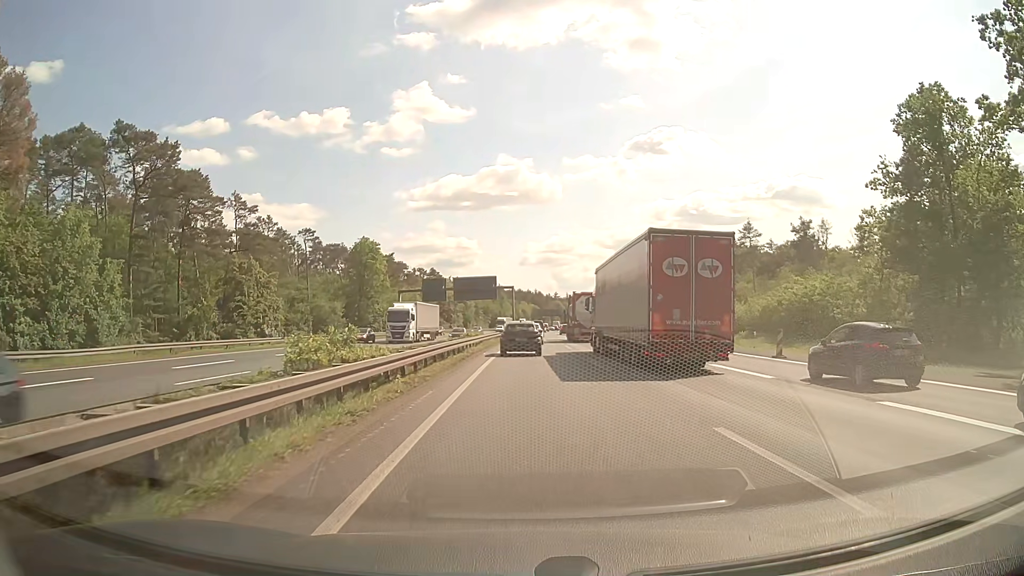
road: motorway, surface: asphalt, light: Day
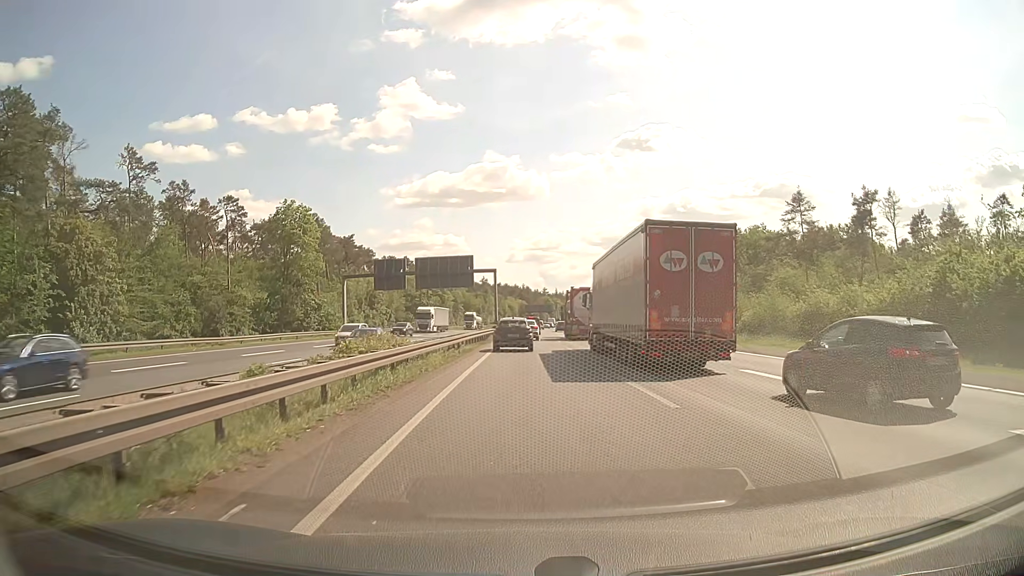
(+0.3, +28.3) m; +1°
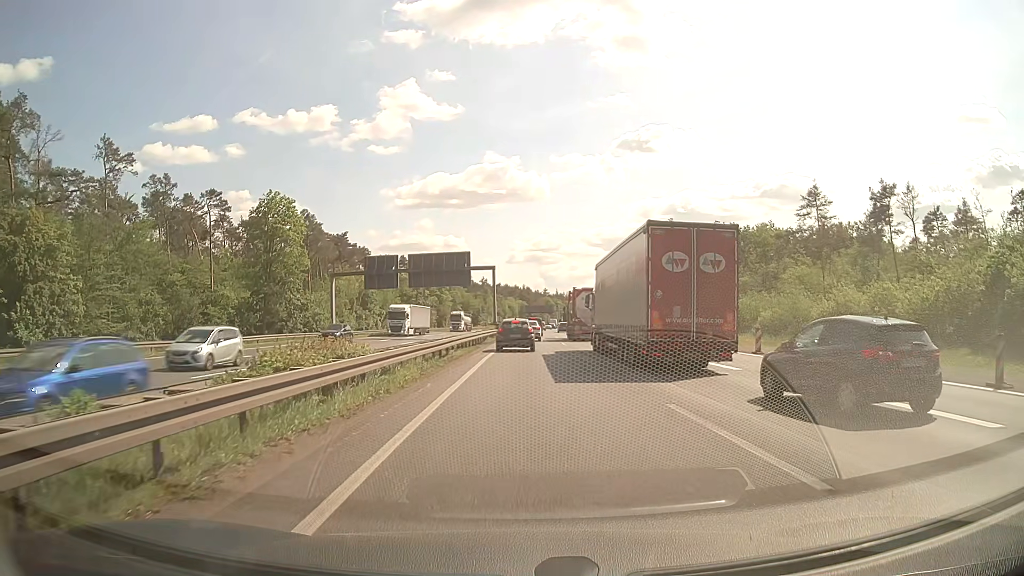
(0.0, +5.3) m; 0°
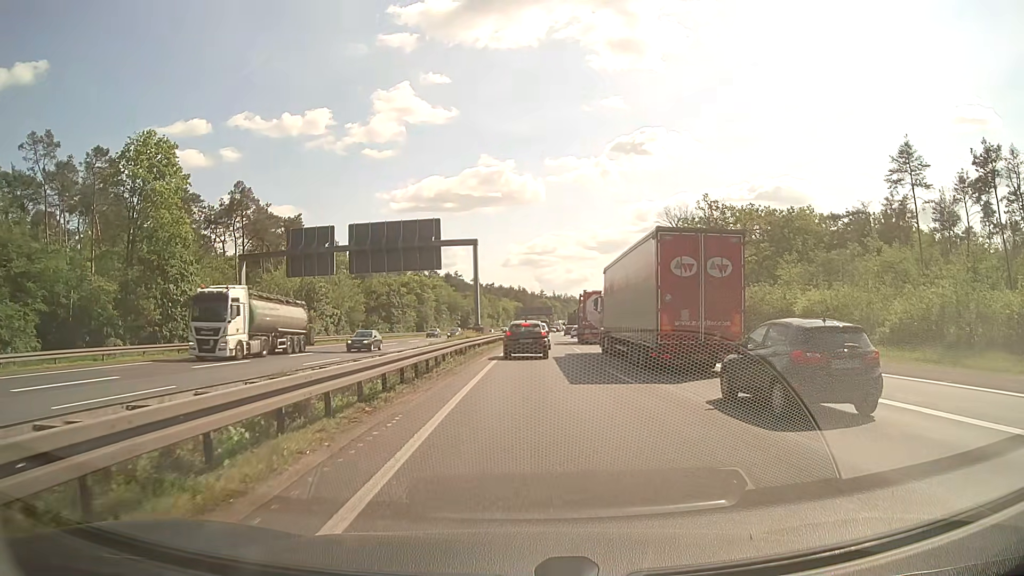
(-0.1, +25.5) m; 0°
(0, +10) (0, +20) (+1, +30) (+1, +40) (+1, +50) (+2, +60) (+2, +70) (+3, +80) (+4, +90) (+4, +100) m
